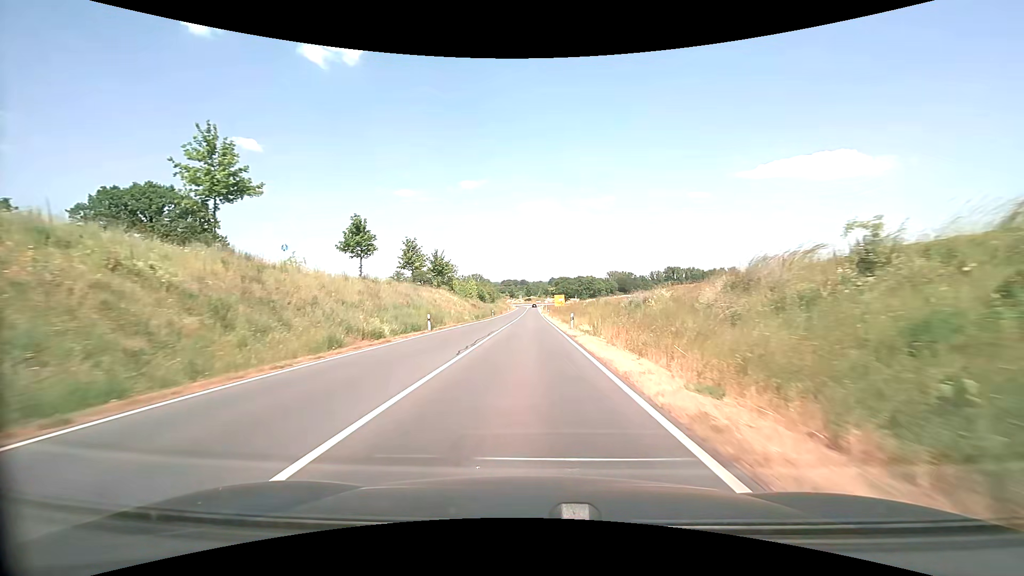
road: secondary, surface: asphalt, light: Day
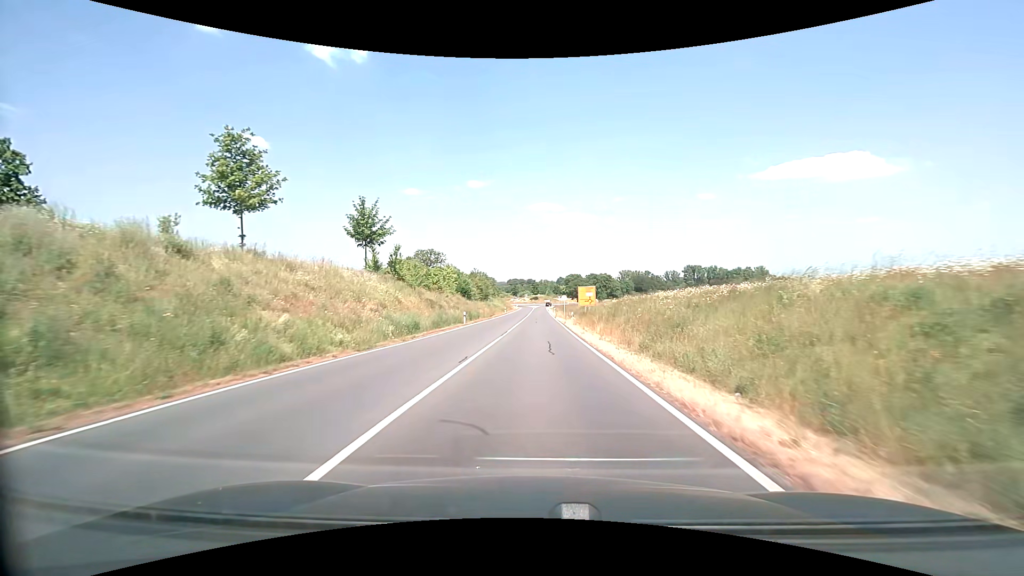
(-0.3, +39.2) m; -1°
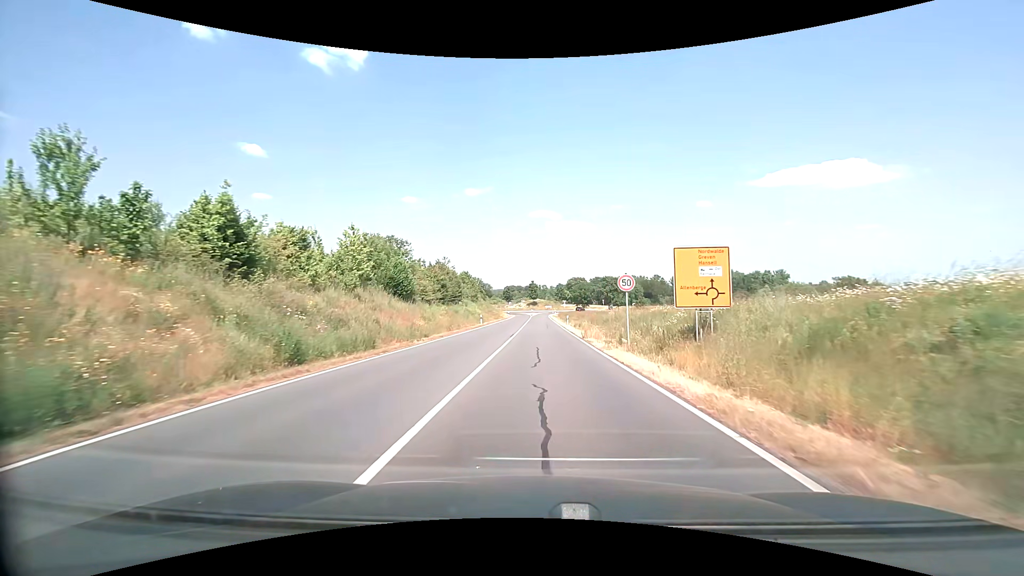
(0.0, +39.3) m; 0°
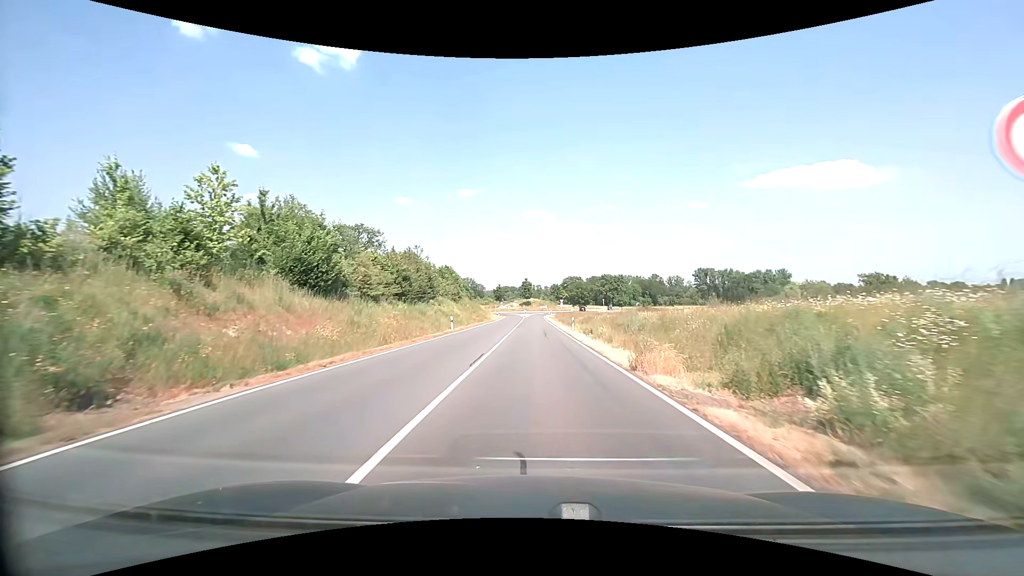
(+0.2, +15.1) m; +1°
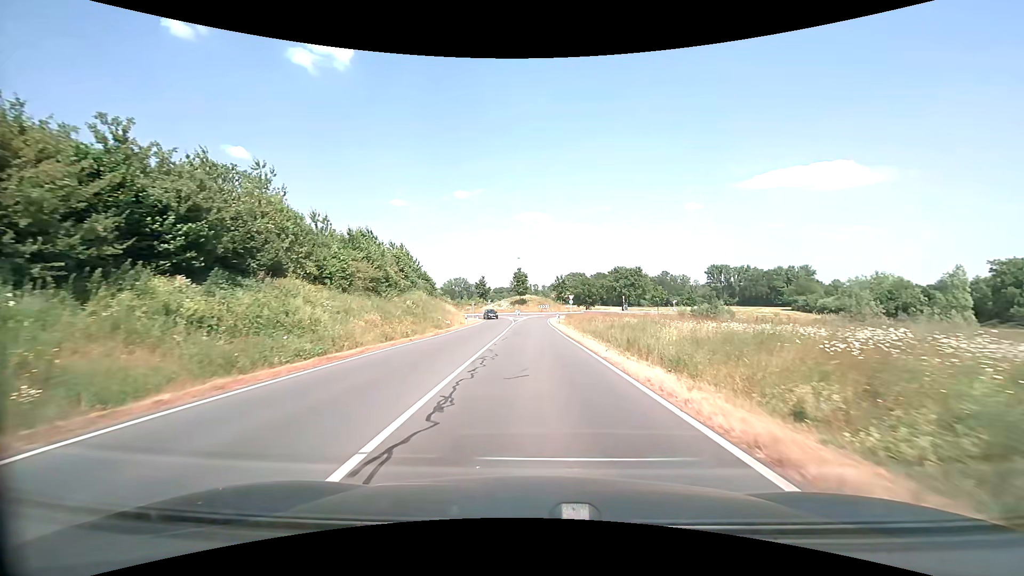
(0.0, +38.5) m; 0°
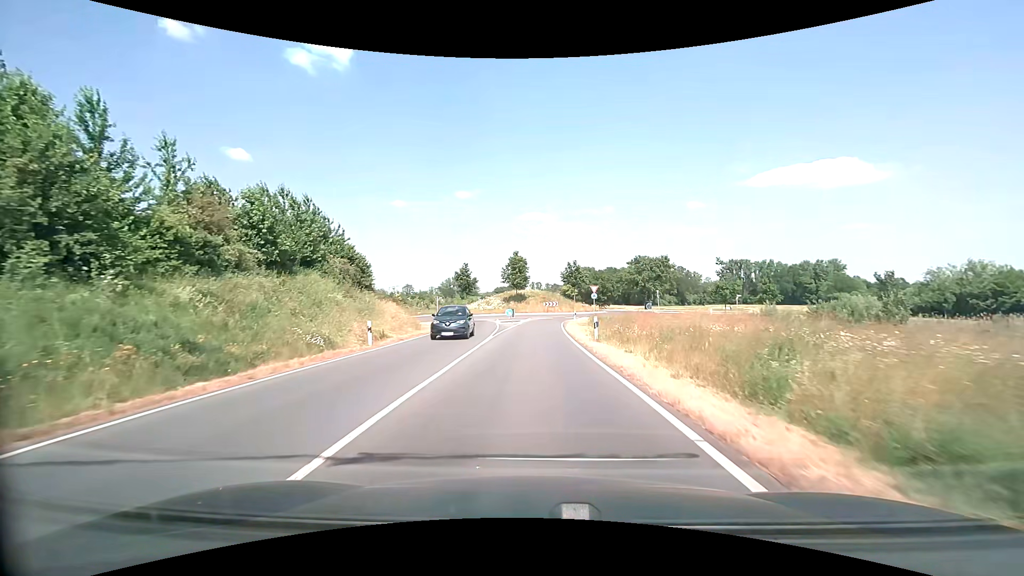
(0.0, +29.2) m; 0°
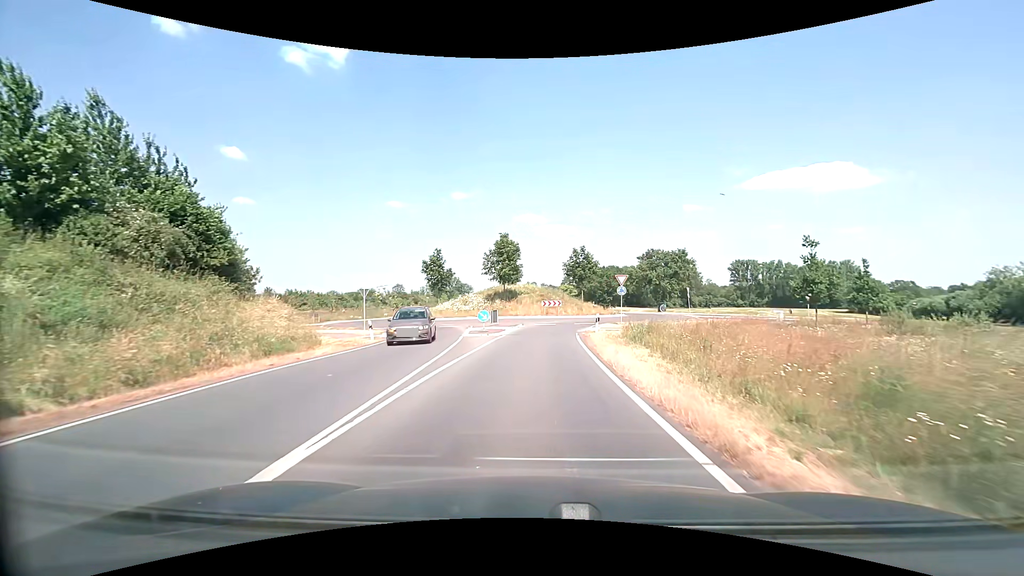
(0.0, +18.9) m; +1°
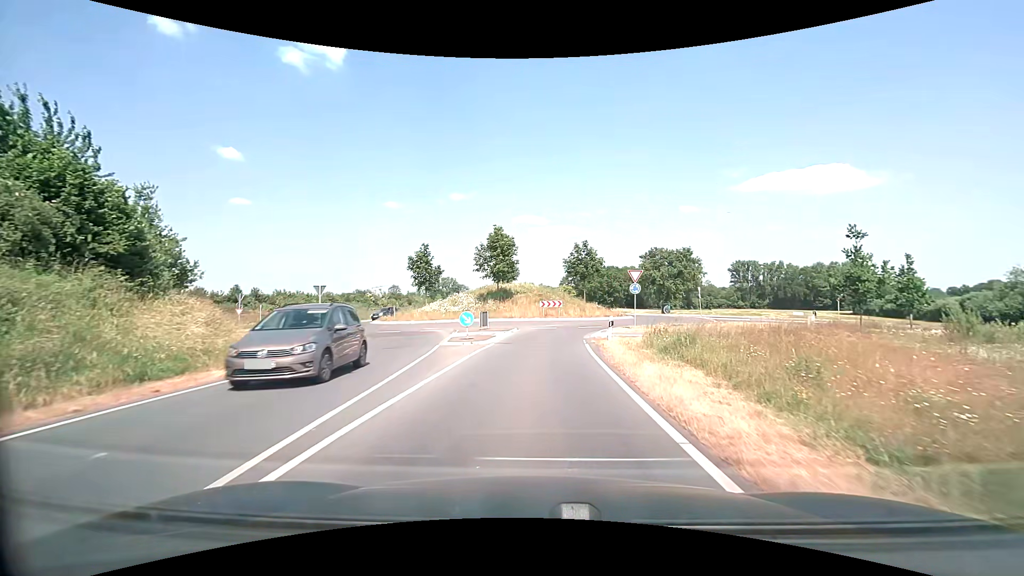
(0.0, +5.4) m; 0°
(0, +10) (0, +20) (+1, +30) (+6, +39) (+12, +47) (+13, +56) (+8, +65) (+2, +73) (-1, +83) (-2, +93) m
